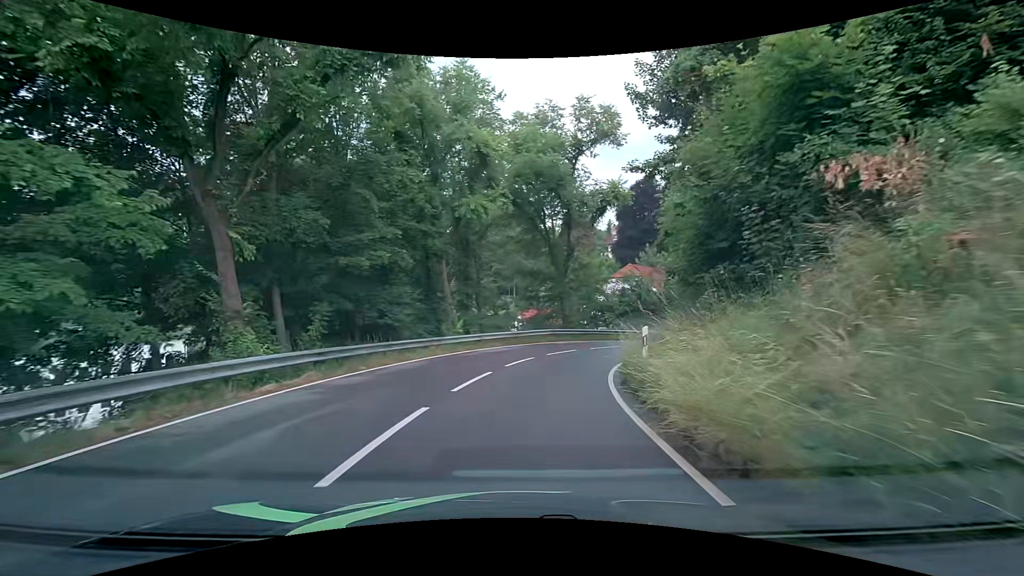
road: tertiary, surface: asphalt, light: Day
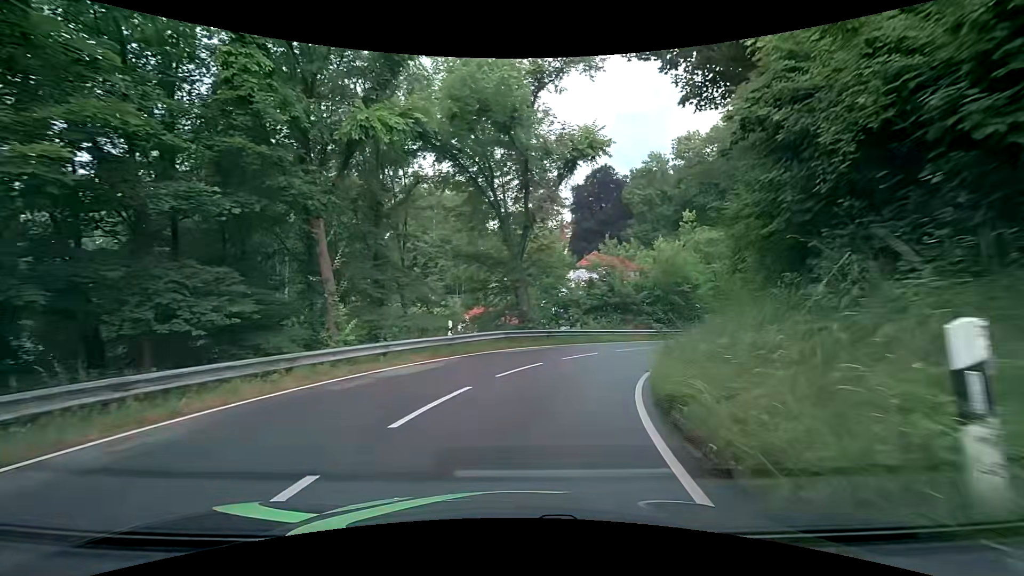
(+0.4, +9.4) m; +6°
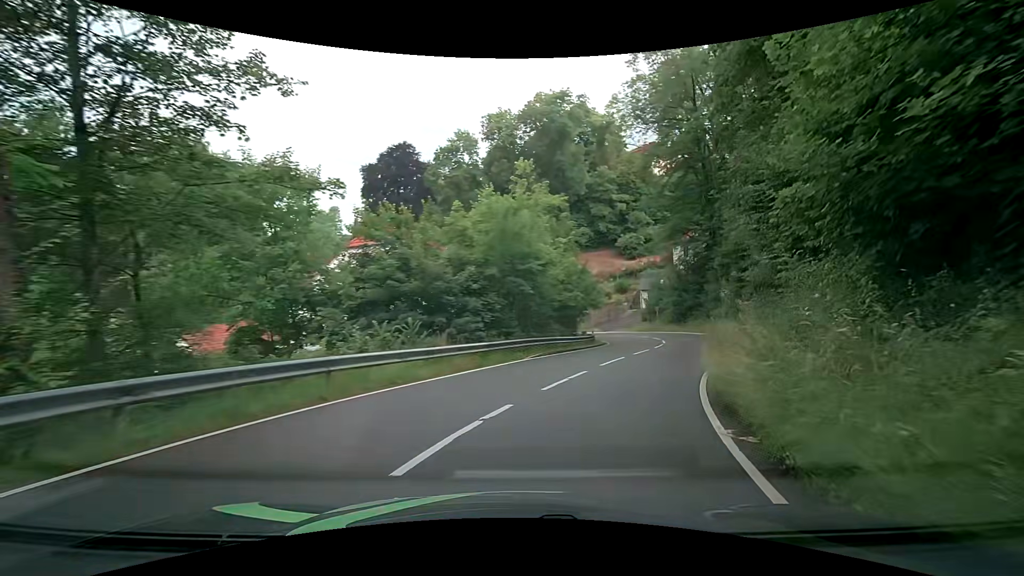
(+2.8, +18.4) m; +24°
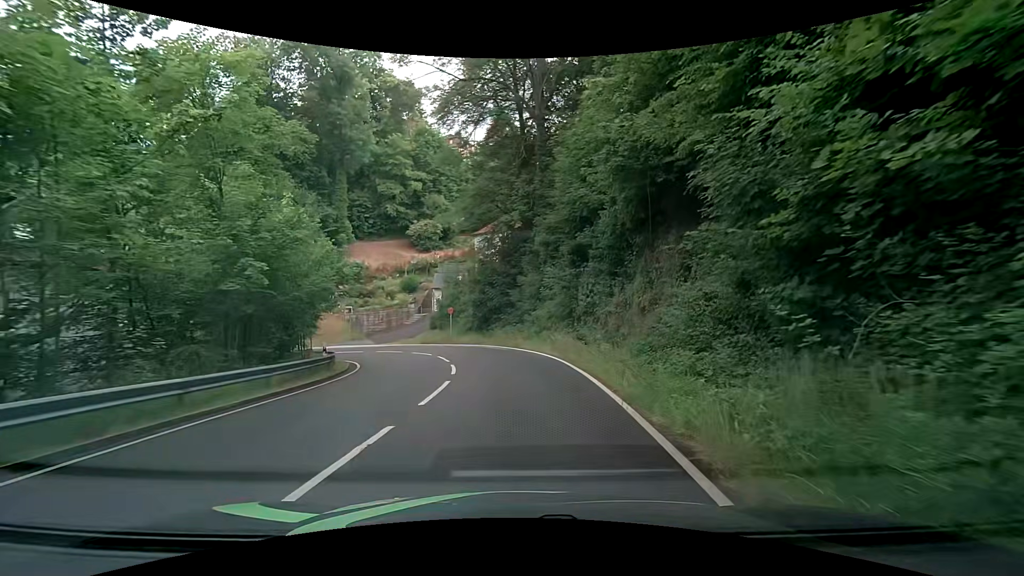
(+3.9, +17.9) m; +21°
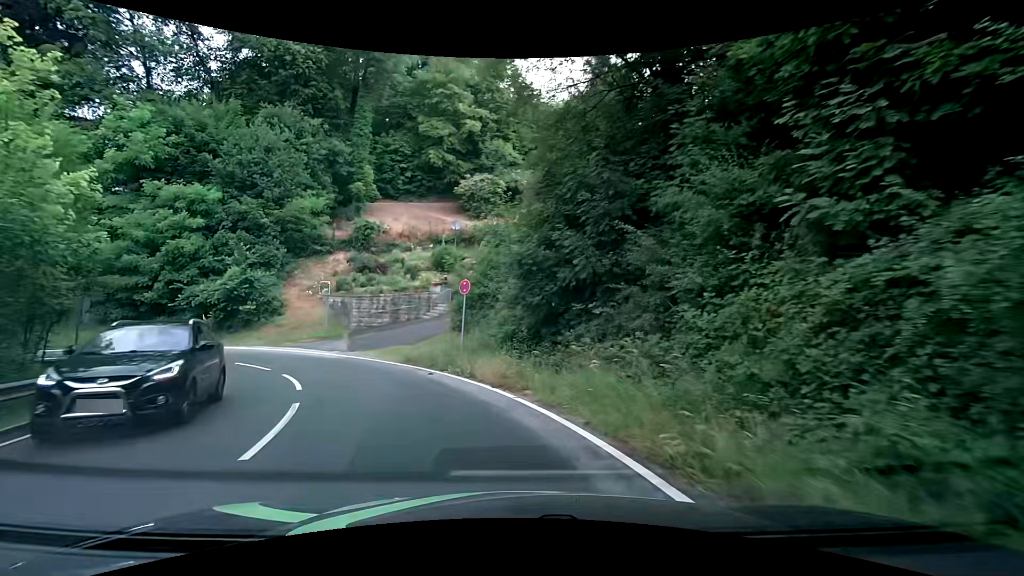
(-0.9, +22.2) m; -10°
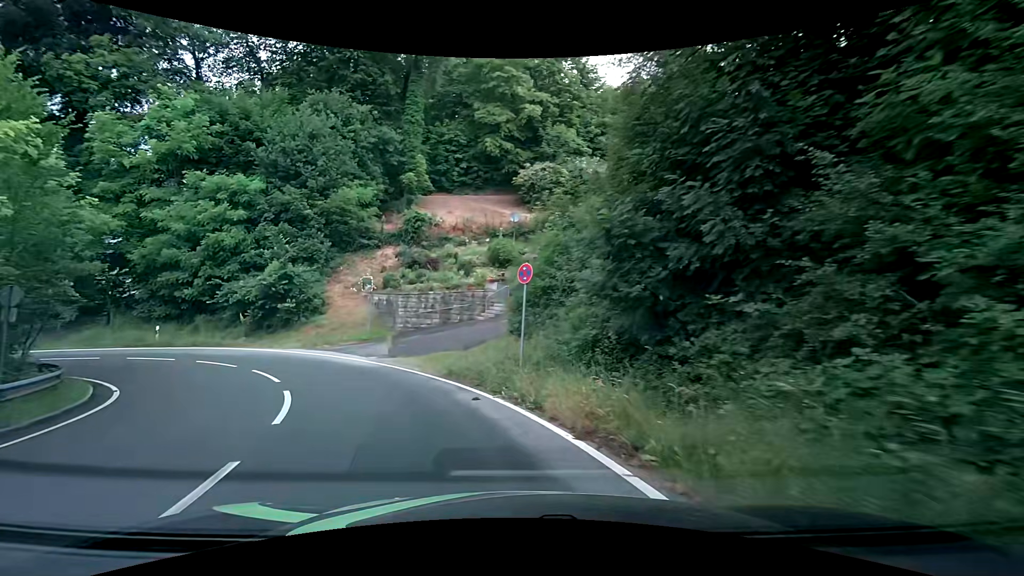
(-0.2, +4.3) m; -6°
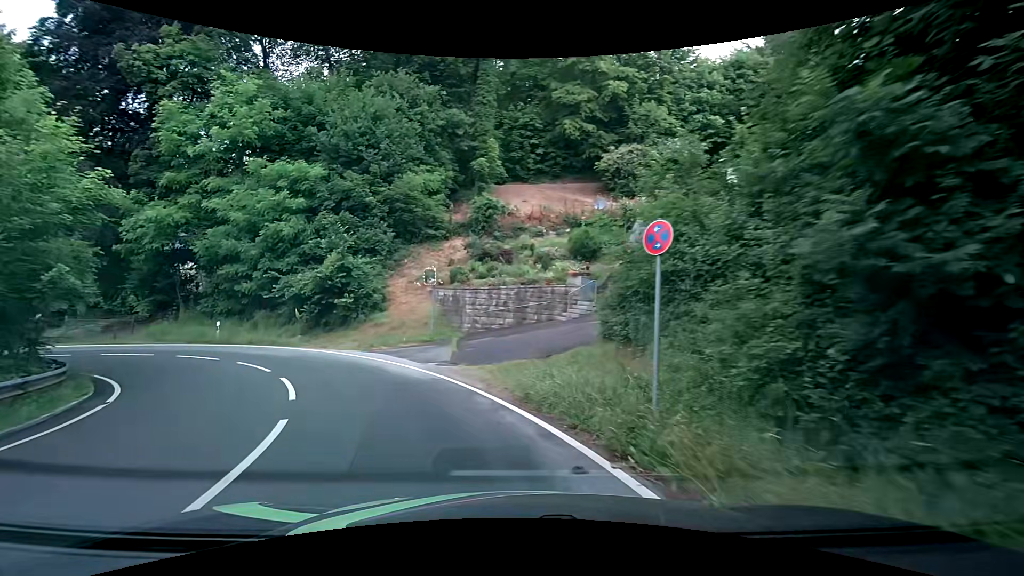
(-0.3, +4.3) m; -9°
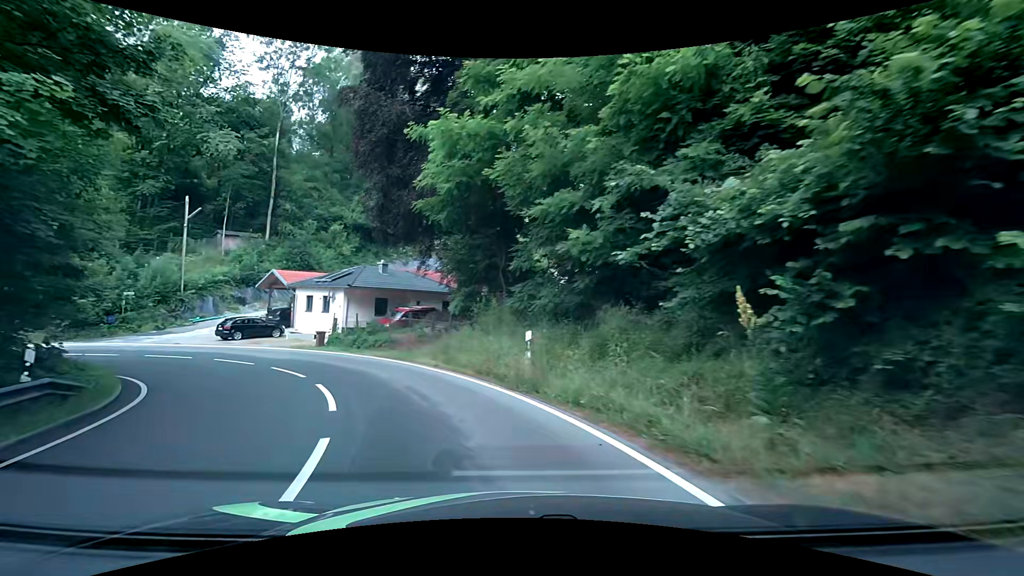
(-7.5, +19.3) m; -42°
(-1, +10) (-6, +19) (-13, +26) (-22, +30) (-32, +31) (-42, +28) (-50, +23) (-57, +16) (-64, +8) (-69, 0) m
